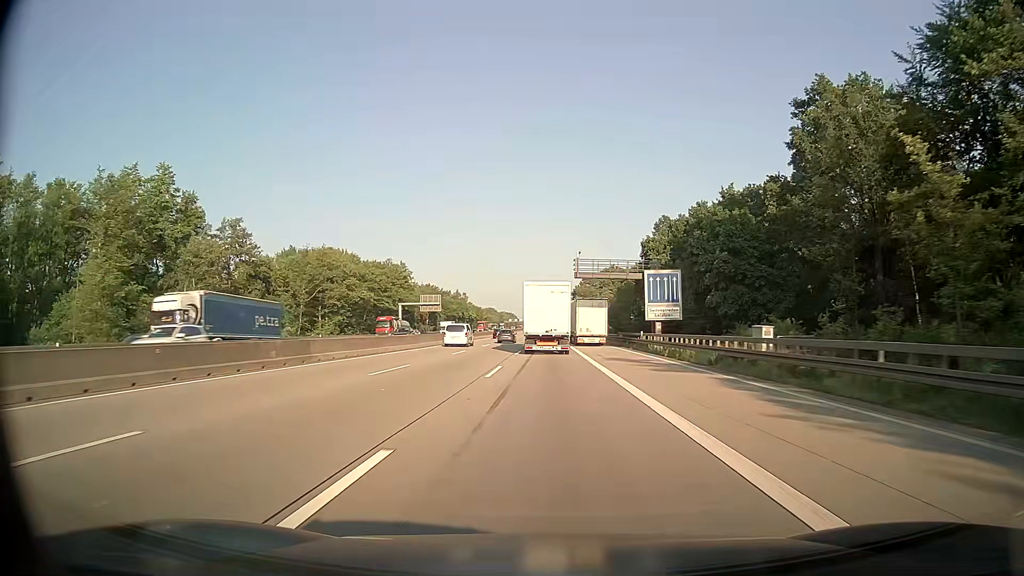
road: motorway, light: Day
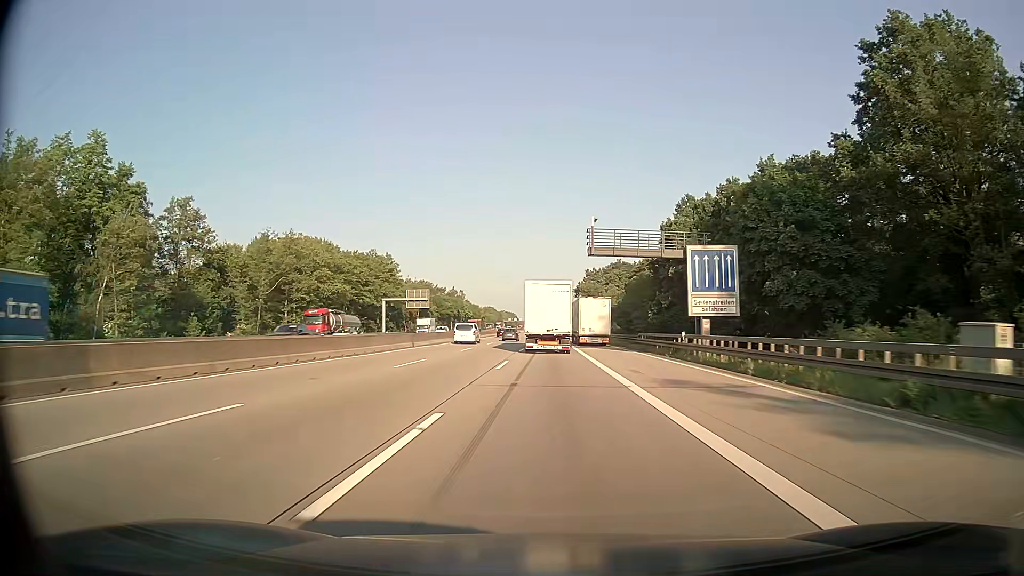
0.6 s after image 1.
(0.0, +14.9) m; 0°
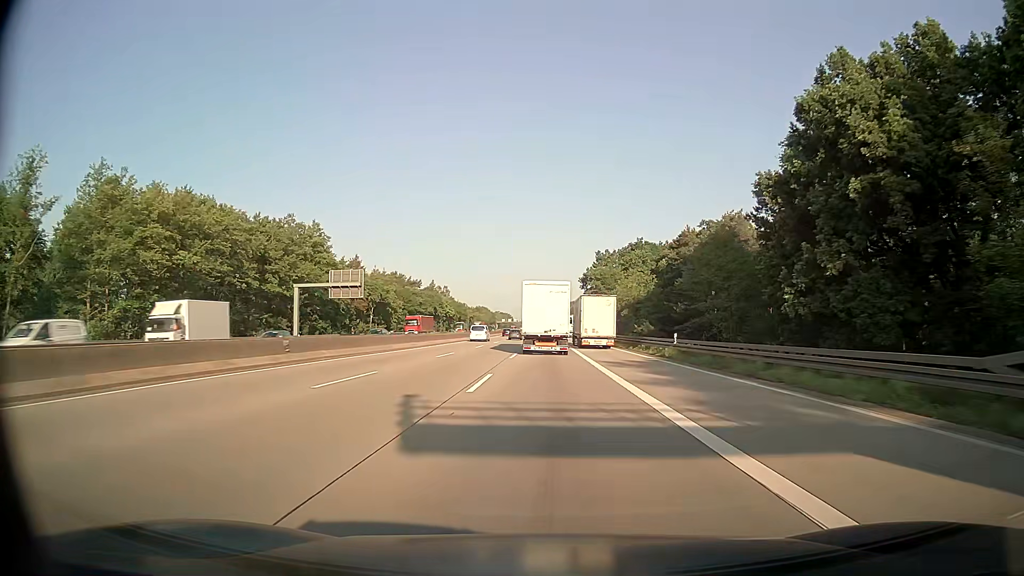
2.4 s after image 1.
(+0.1, +44.5) m; 0°
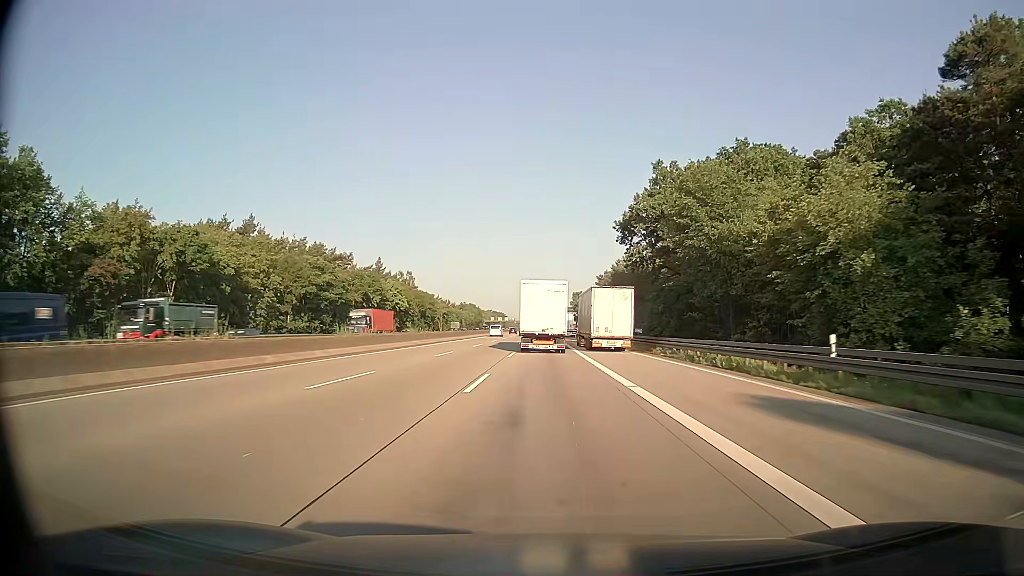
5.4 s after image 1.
(-0.2, +73.0) m; 0°
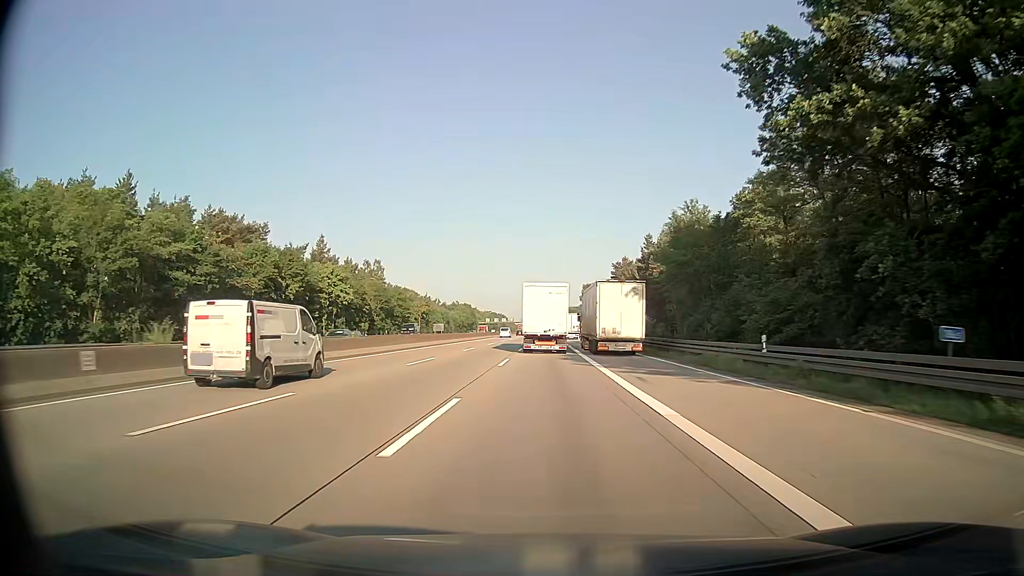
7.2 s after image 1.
(0.0, +43.0) m; 0°
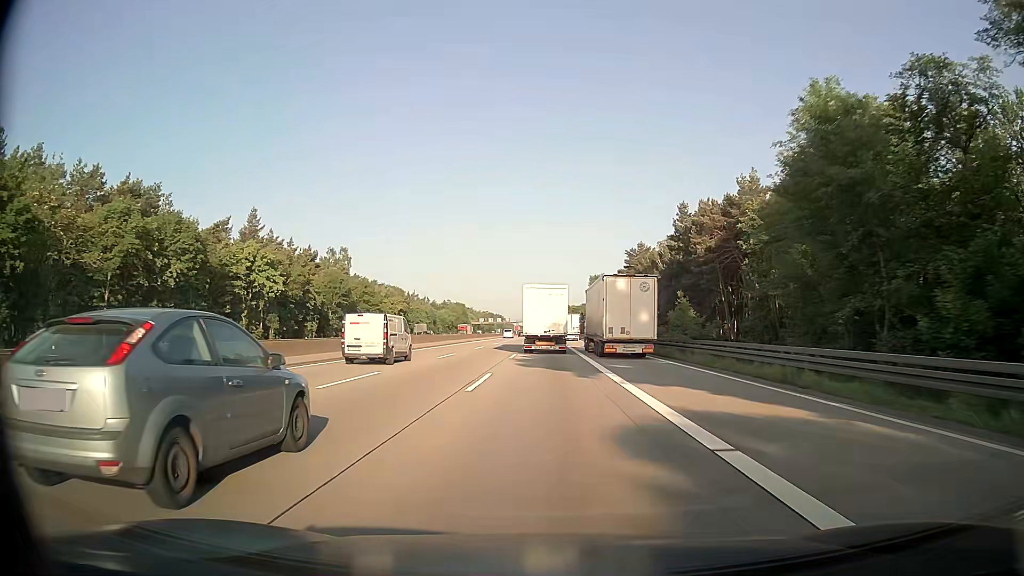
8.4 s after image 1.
(+0.1, +28.4) m; 0°
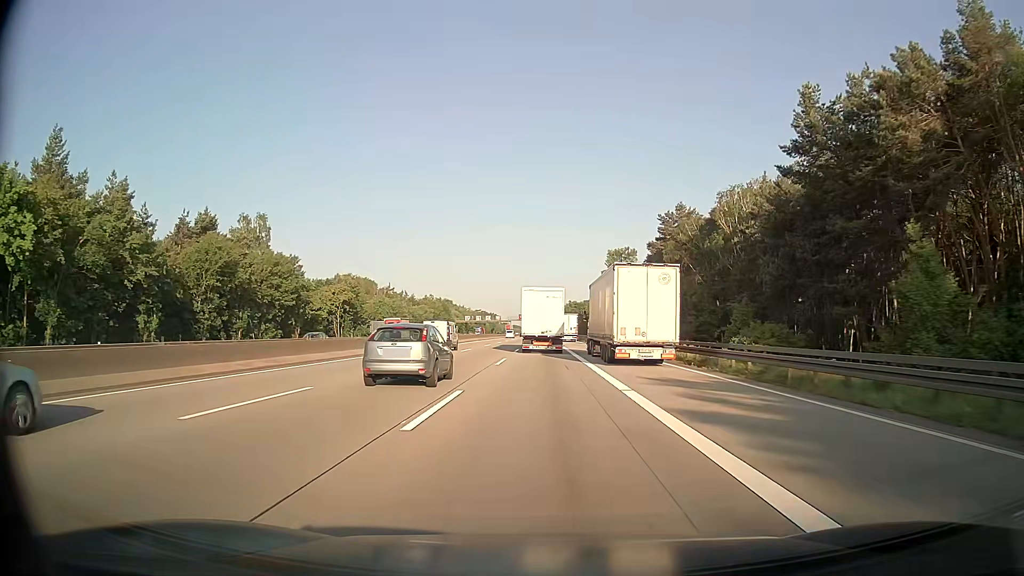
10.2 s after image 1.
(+0.1, +42.2) m; 0°
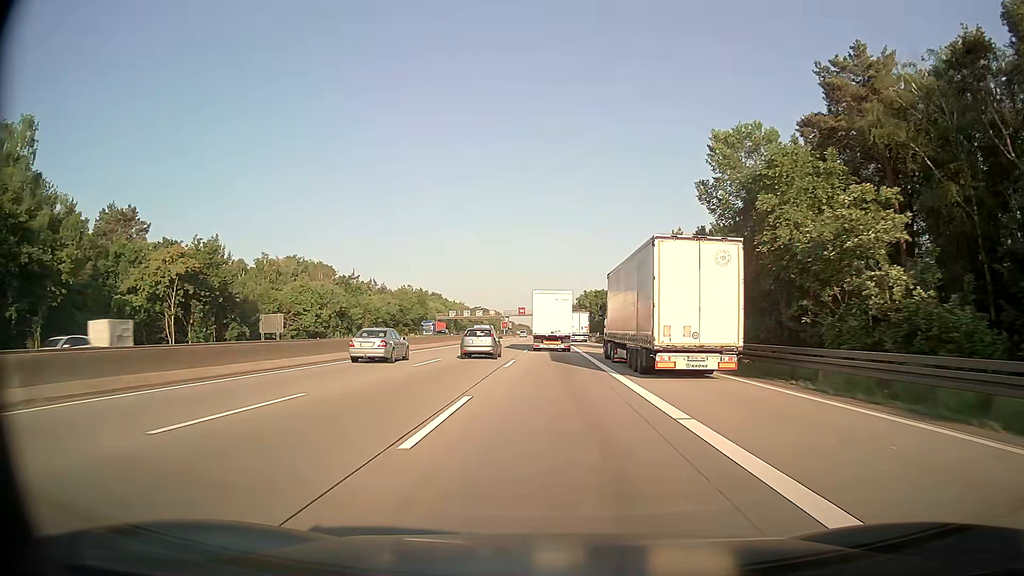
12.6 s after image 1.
(-0.3, +55.6) m; -1°
(0, +10) (0, +20) (0, +30) (0, +40) (0, +50) (0, +60) (0, +70) (0, +80) (+1, +90) (+1, +100) m
